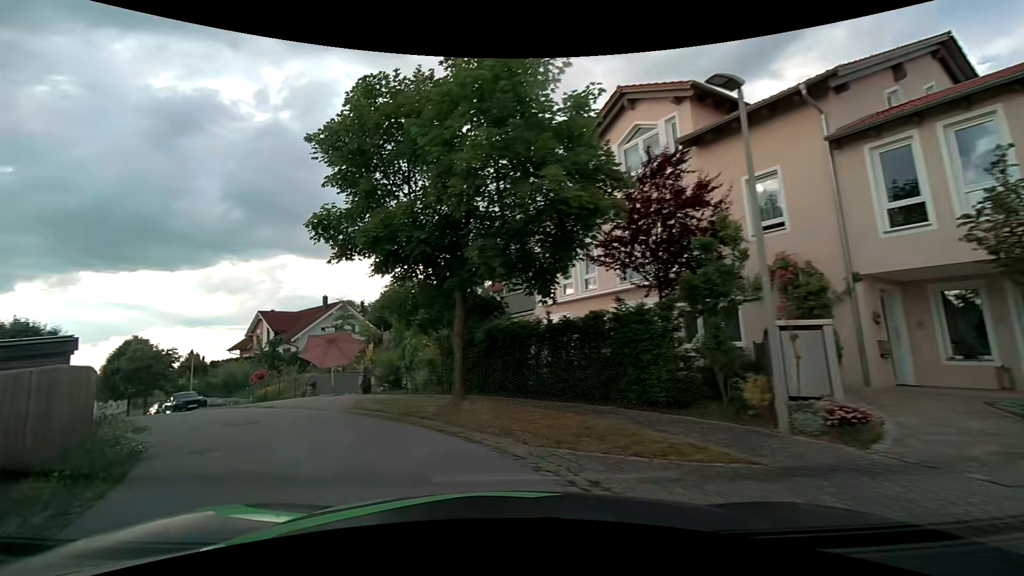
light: Day
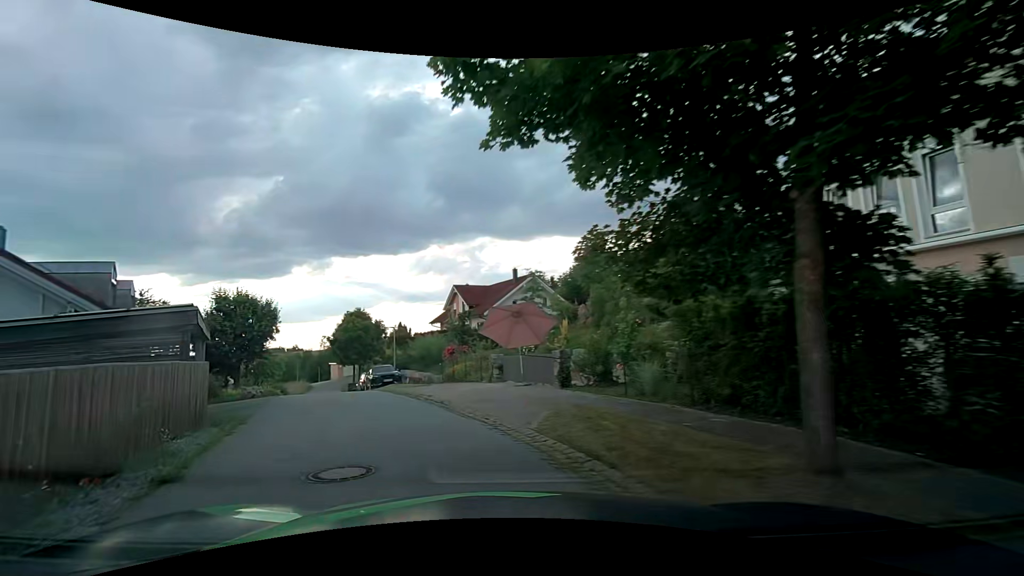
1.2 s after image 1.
(-1.2, +6.3) m; -21°
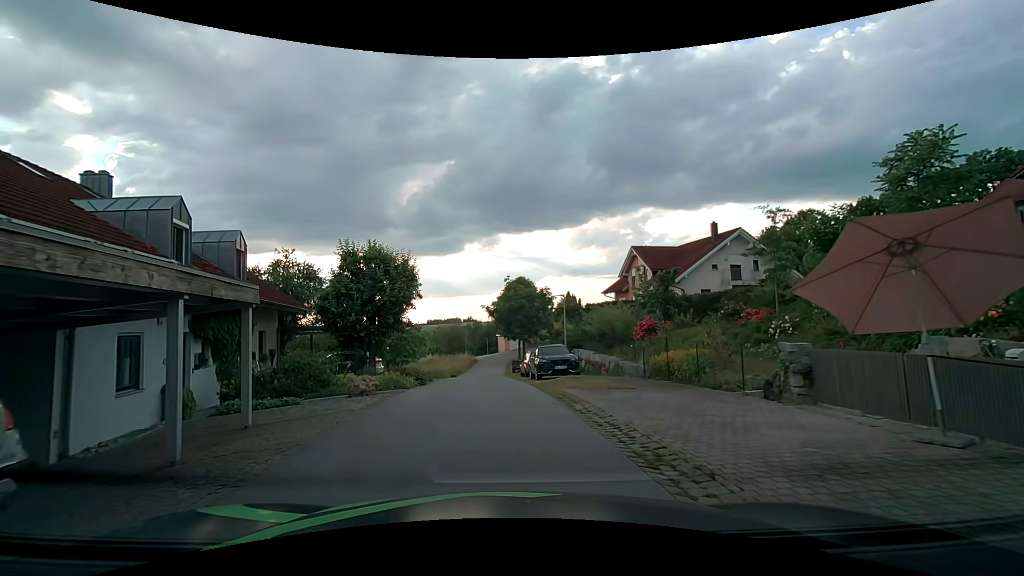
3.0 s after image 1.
(-2.1, +9.4) m; -18°
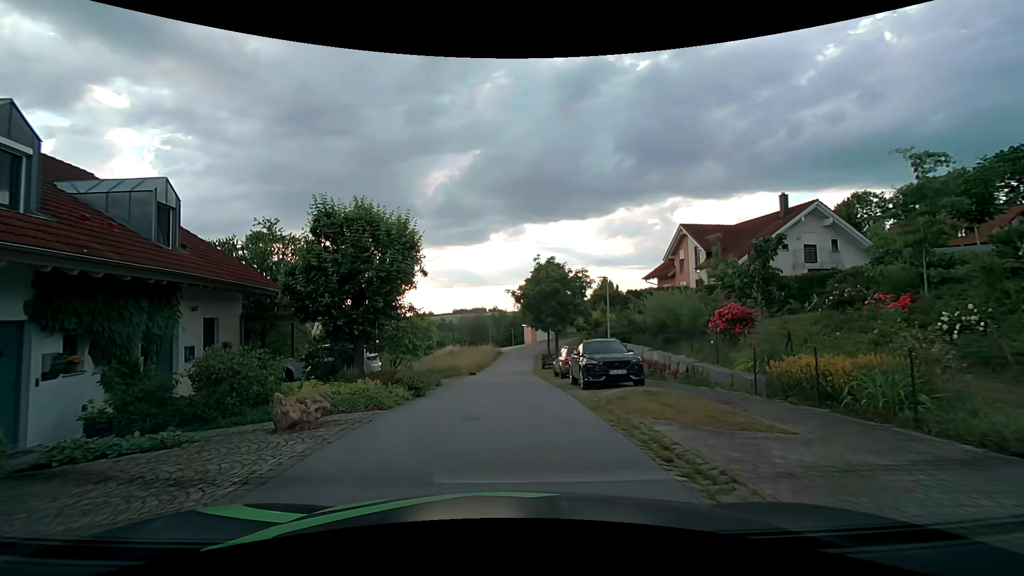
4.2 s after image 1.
(-0.4, +5.9) m; -5°
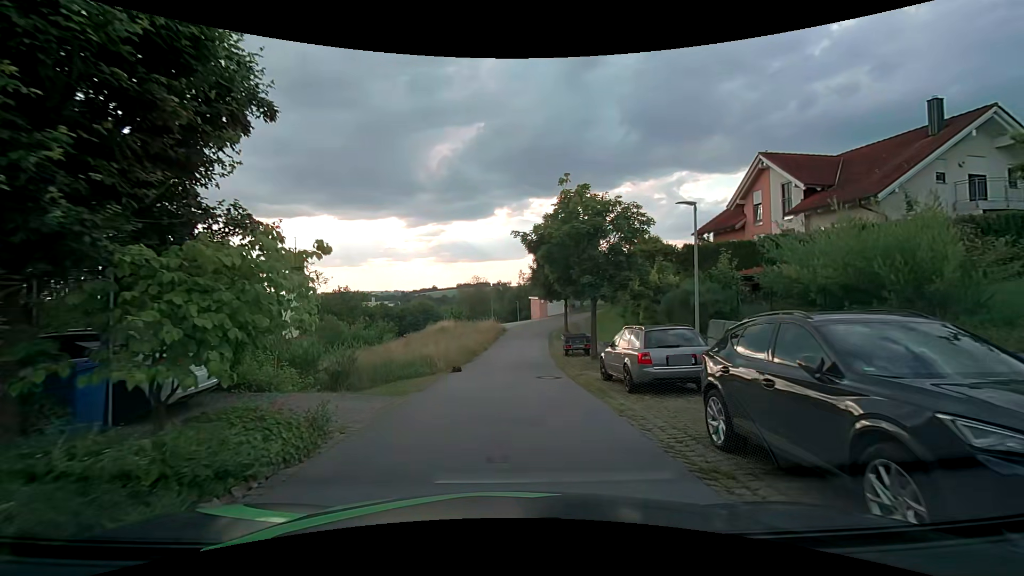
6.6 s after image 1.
(-0.1, +11.9) m; -1°
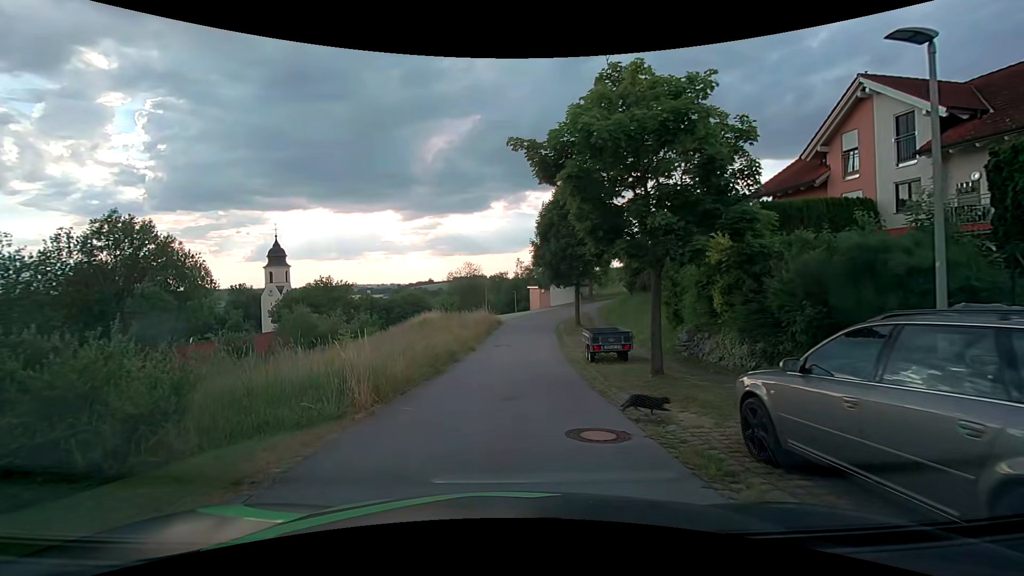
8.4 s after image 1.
(+0.1, +8.7) m; +1°
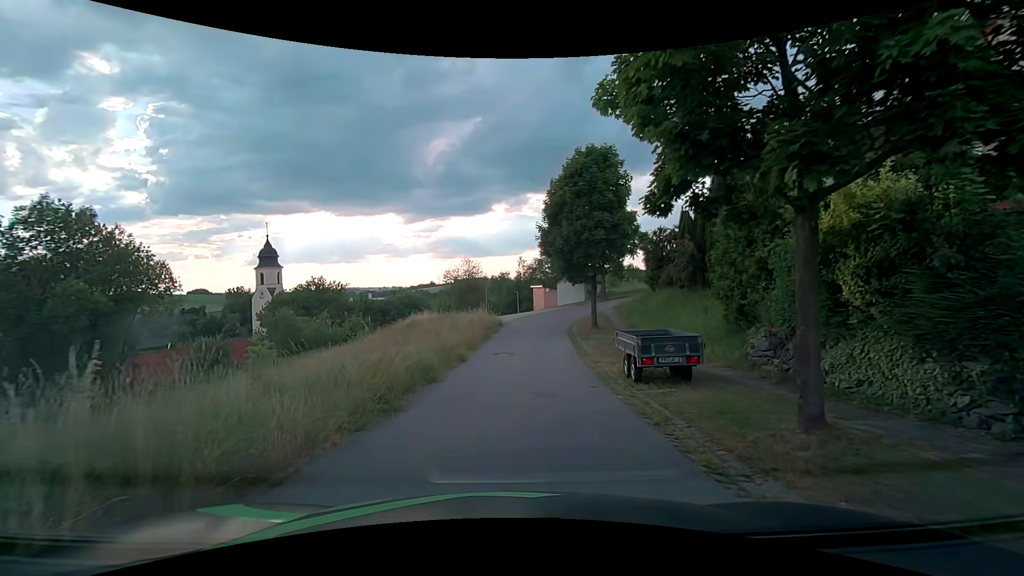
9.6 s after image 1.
(0.0, +5.5) m; 0°
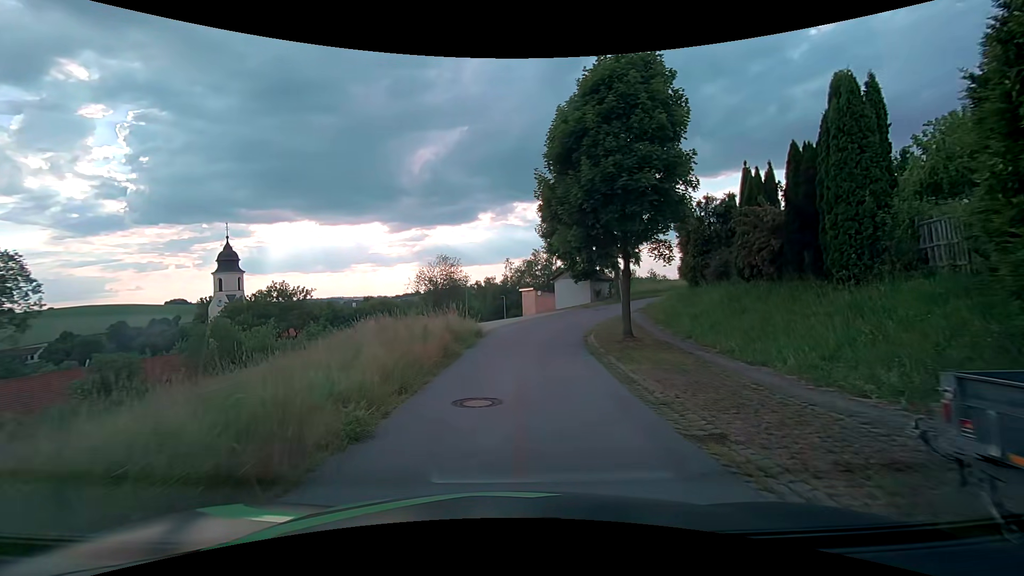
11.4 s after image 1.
(0.0, +10.3) m; 0°
